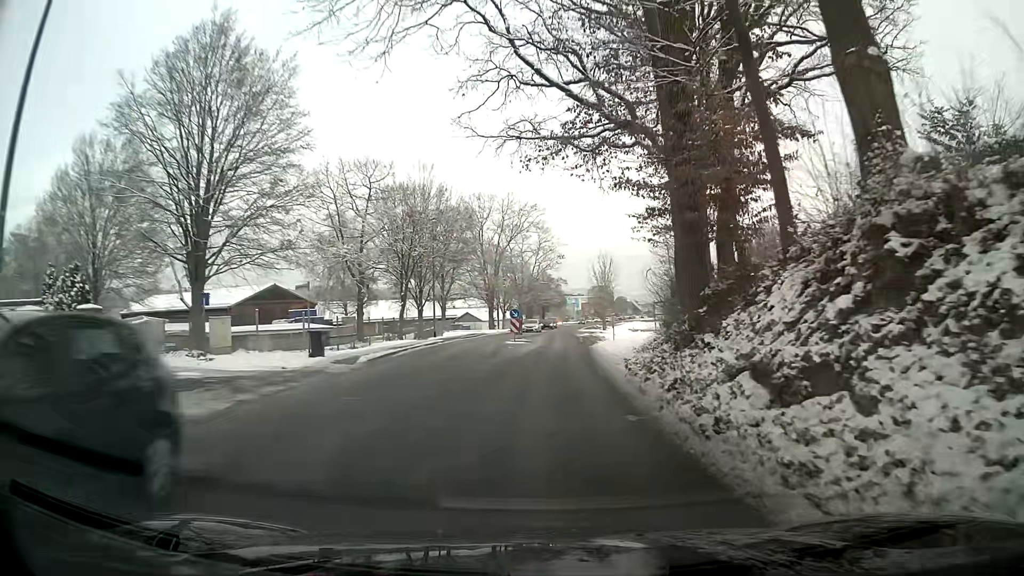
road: tertiary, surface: asphalt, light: Day
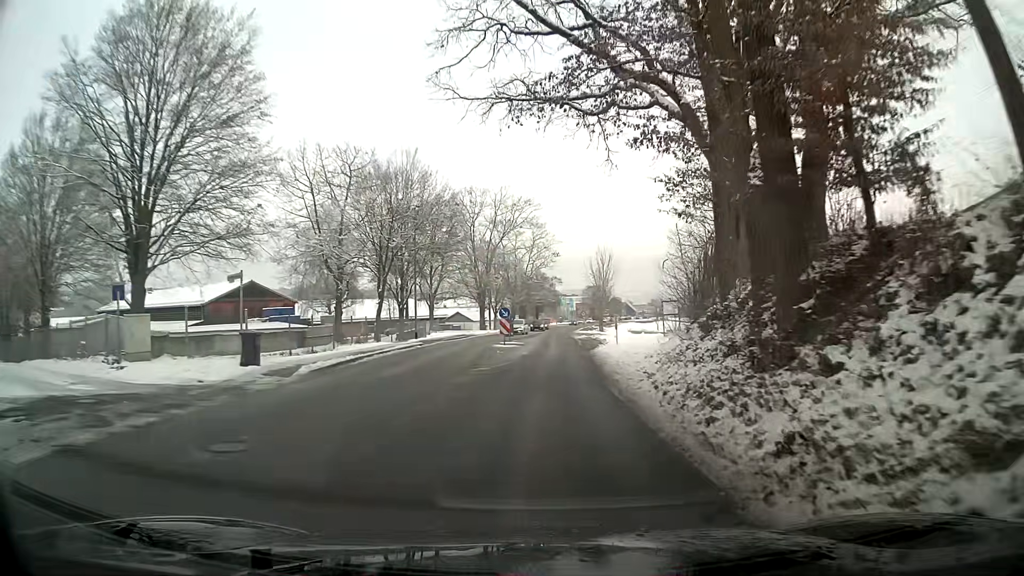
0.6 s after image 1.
(0.0, +4.8) m; 0°
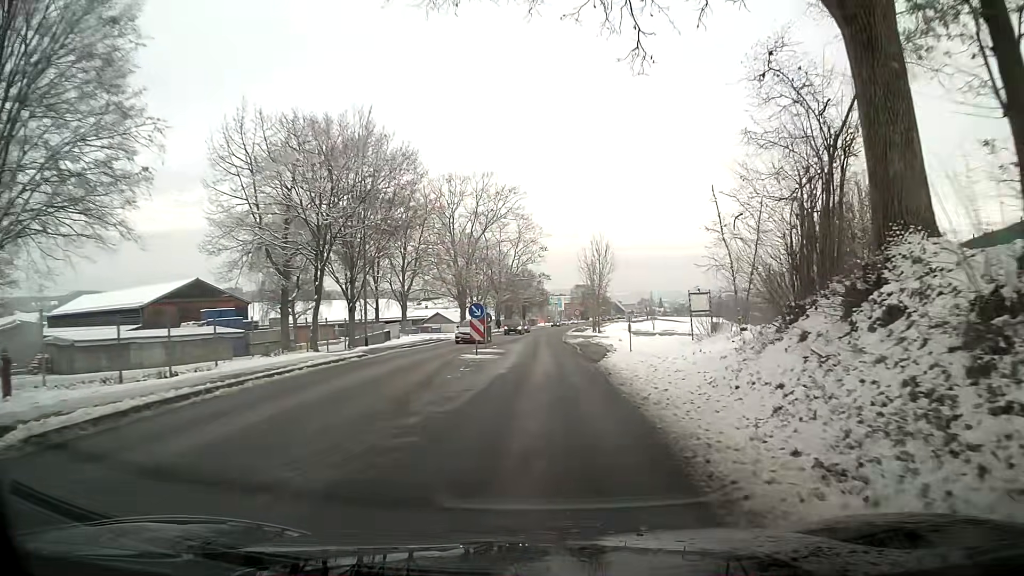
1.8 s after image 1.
(+0.2, +9.7) m; +2°
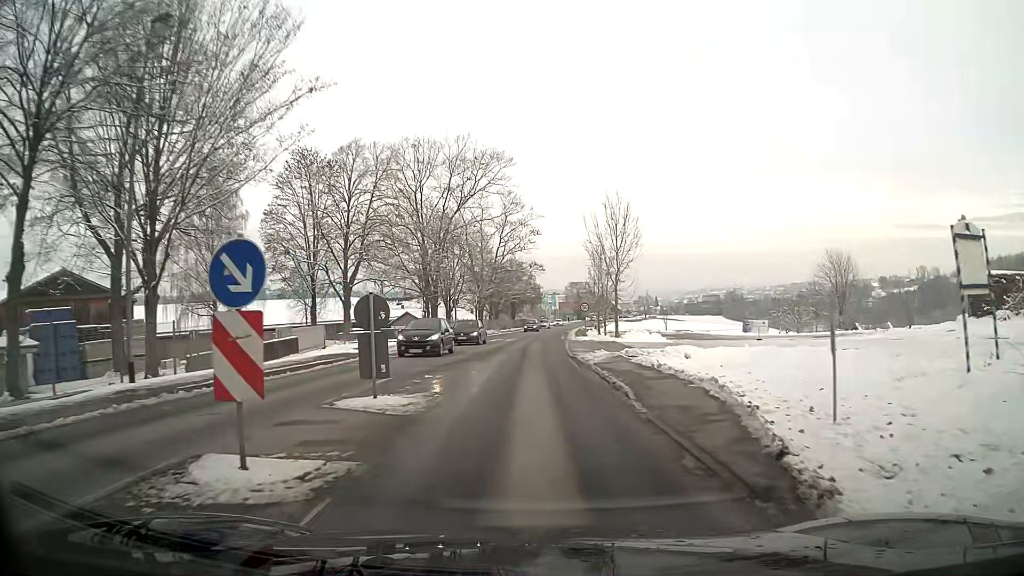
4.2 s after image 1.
(-0.2, +19.5) m; -1°
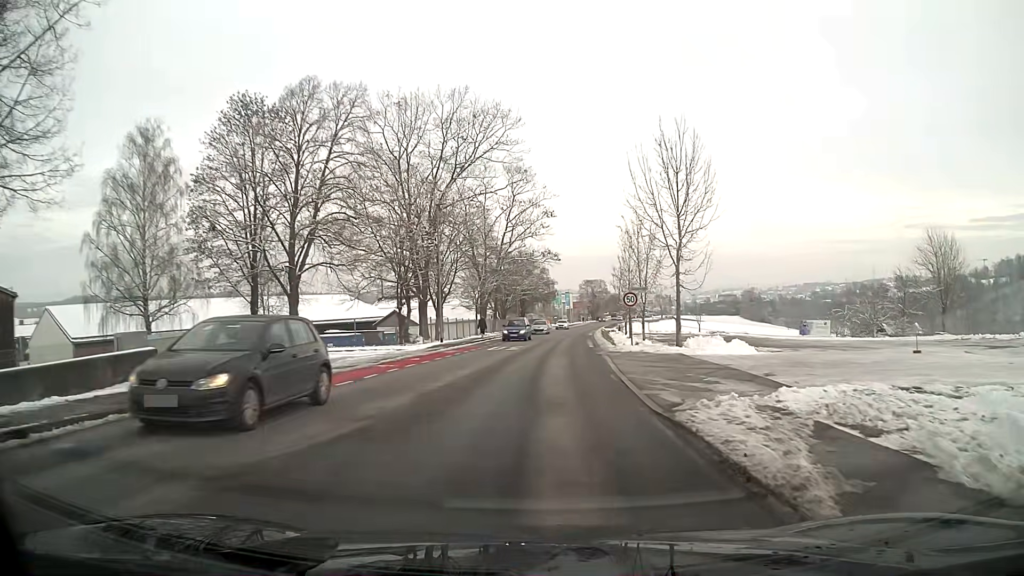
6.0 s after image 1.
(-0.1, +15.0) m; 0°
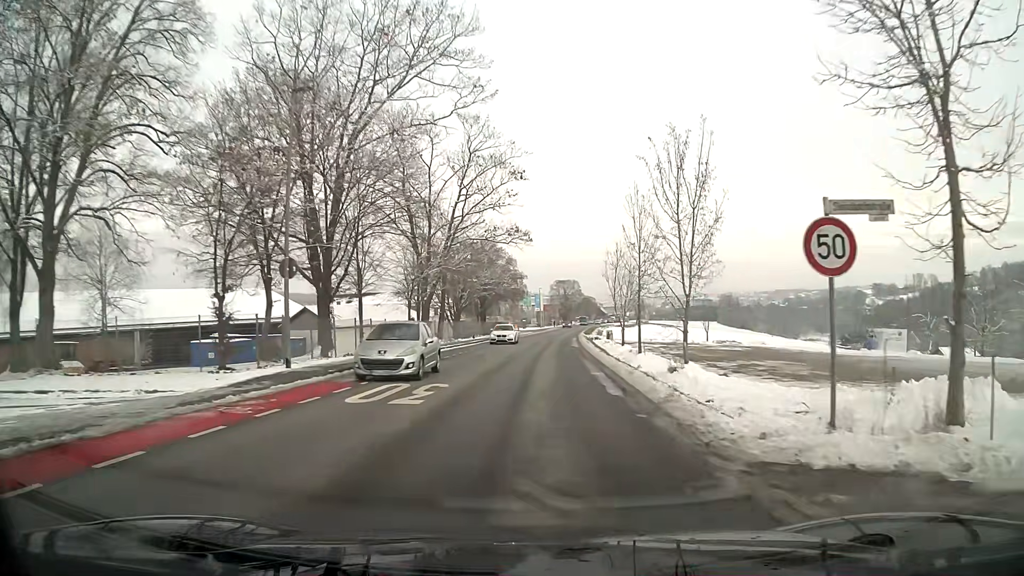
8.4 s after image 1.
(+0.5, +20.5) m; +2°
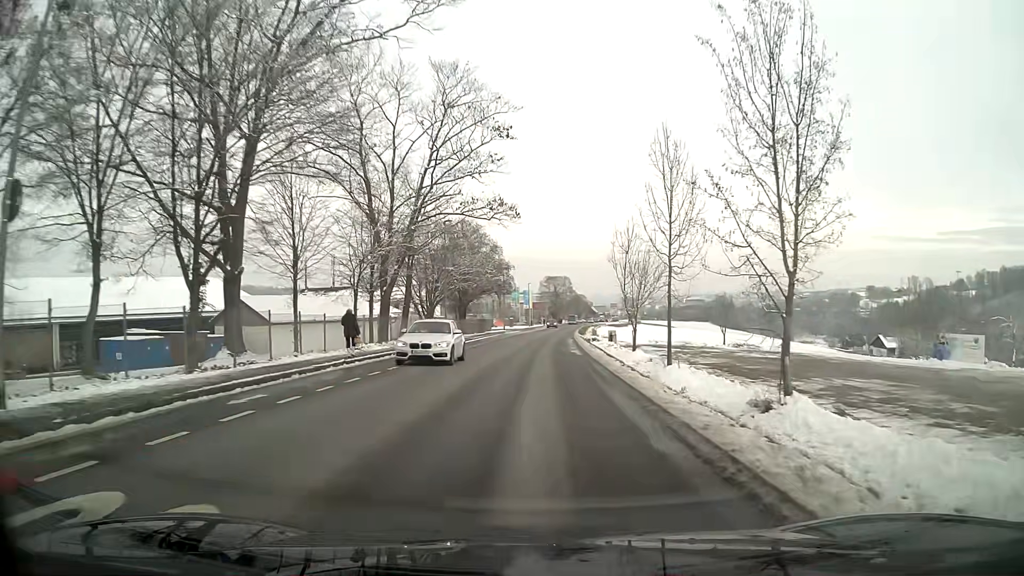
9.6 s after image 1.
(+0.1, +11.3) m; +1°
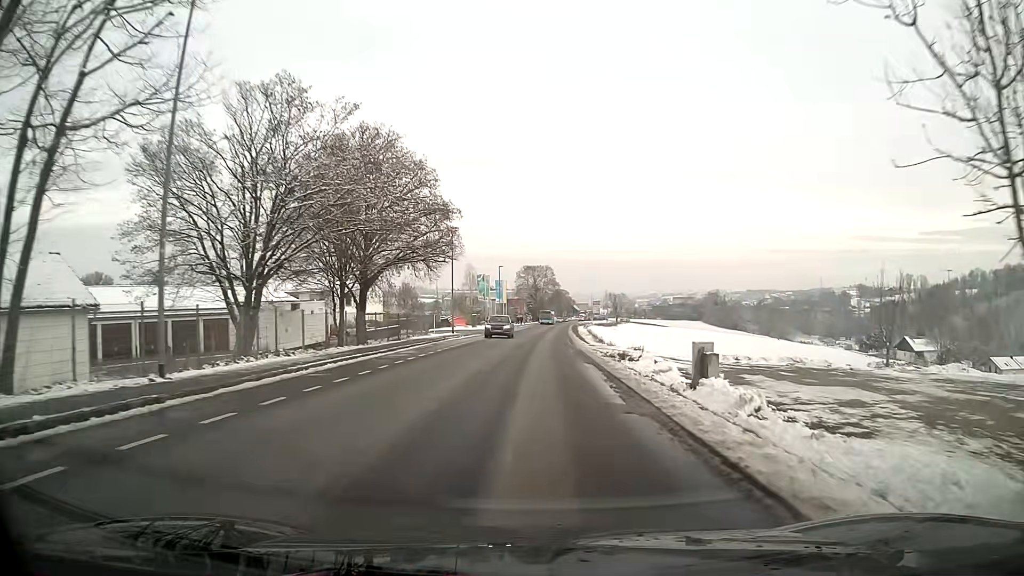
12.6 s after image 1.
(+0.6, +35.0) m; +2°
(0, +10) (0, +20) (0, +30) (+1, +40) (+1, +50) (+1, +60) (+2, +70) (+2, +80) (+2, +90) (+3, +100) m
